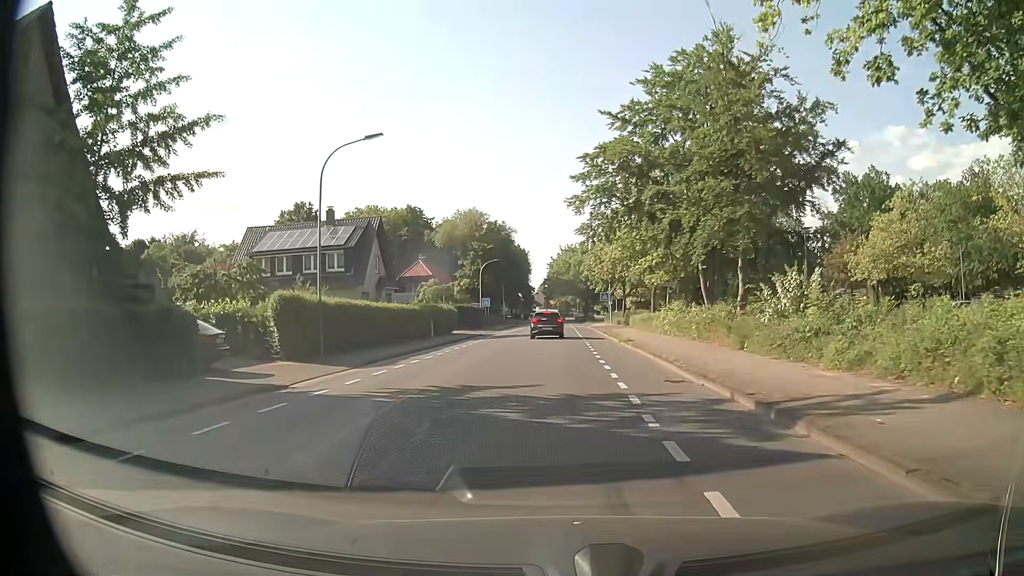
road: unclassified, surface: asphalt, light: Day
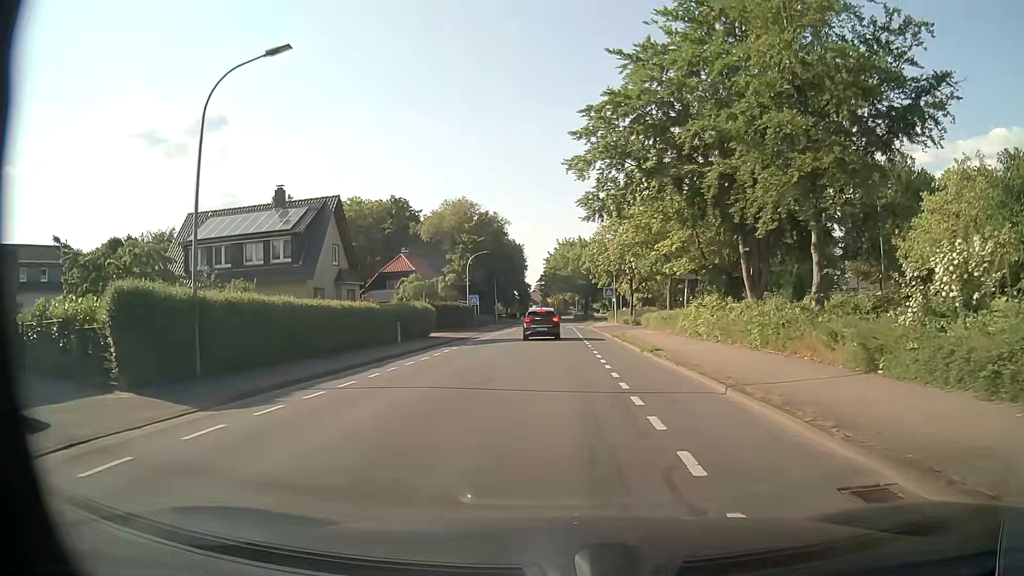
(-0.1, +8.6) m; -2°
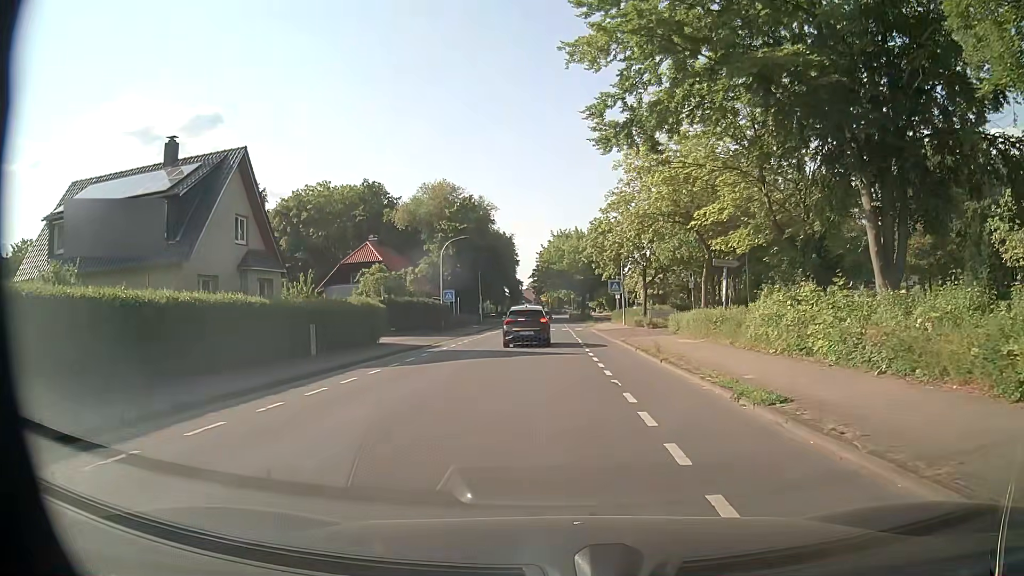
(+0.2, +11.8) m; +1°
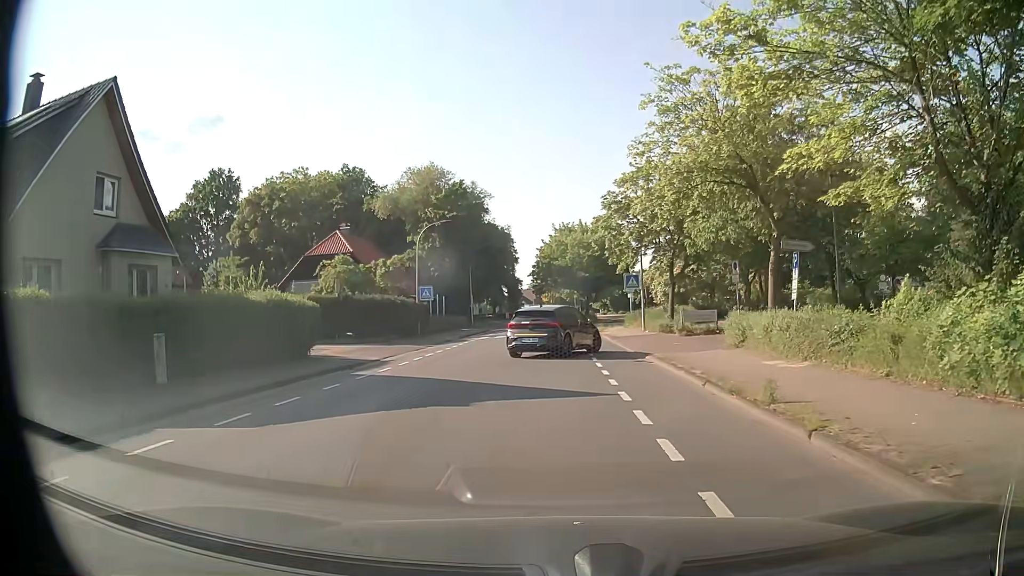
(+0.1, +9.8) m; +1°
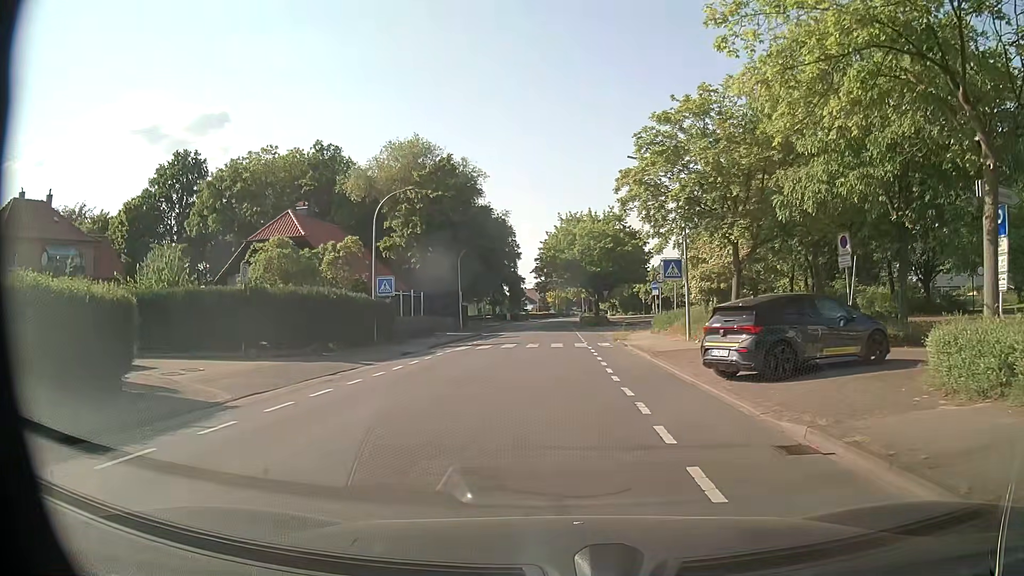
(-0.3, +11.8) m; -2°
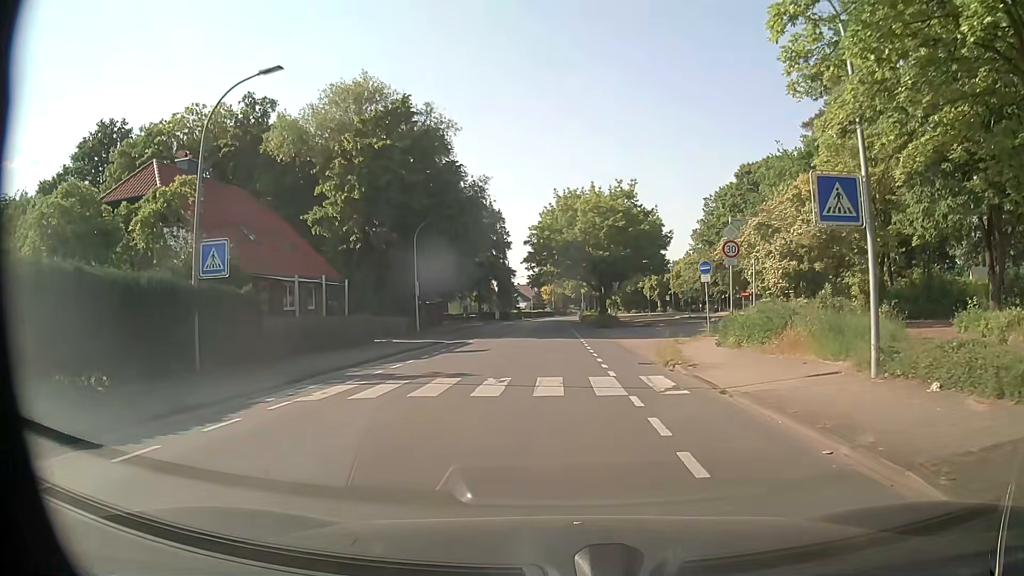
(+0.3, +16.5) m; 0°
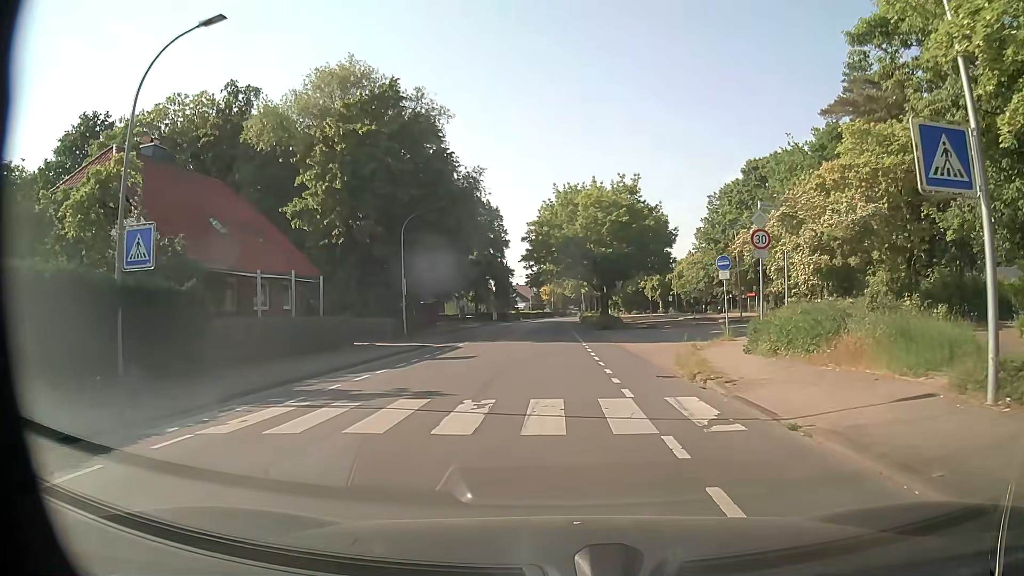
(+0.1, +3.4) m; +2°
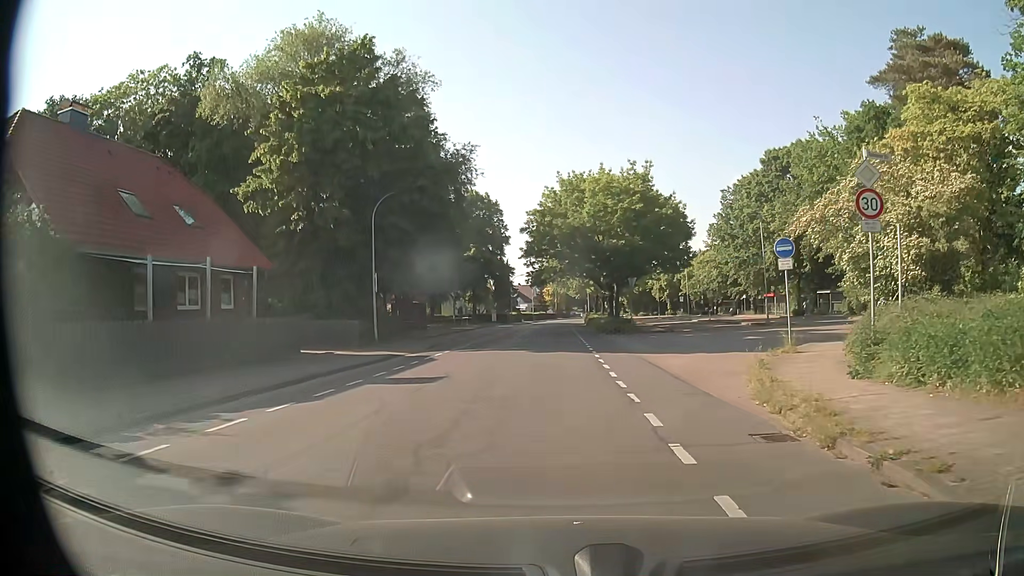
(-0.1, +6.8) m; -1°
(0, +10) (0, +20) (0, +30) (0, +40) (0, +50) (0, +60) (+1, +70) (+1, +80) (+1, +90) (+2, +100) m
